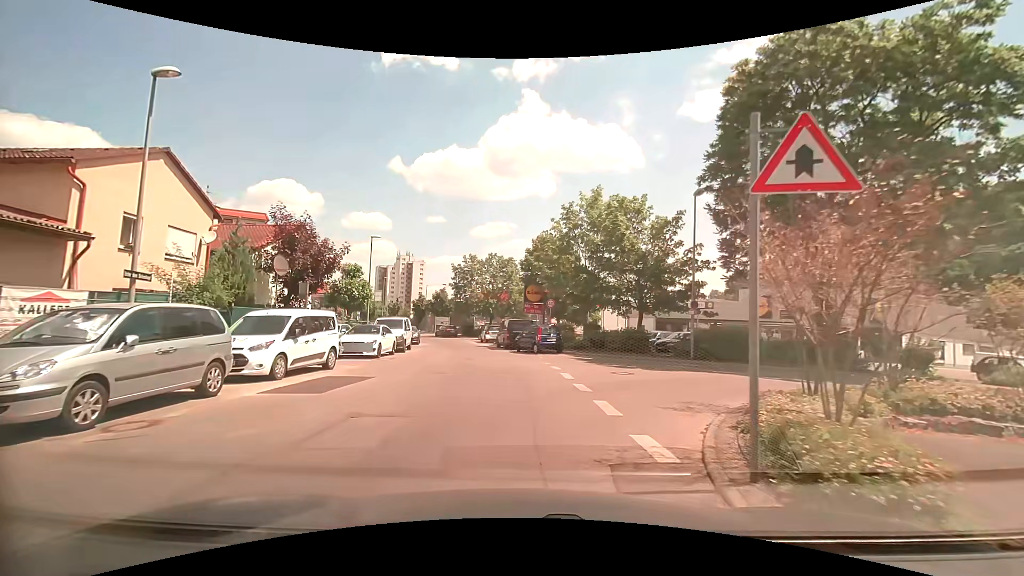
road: unclassified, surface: asphalt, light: Day
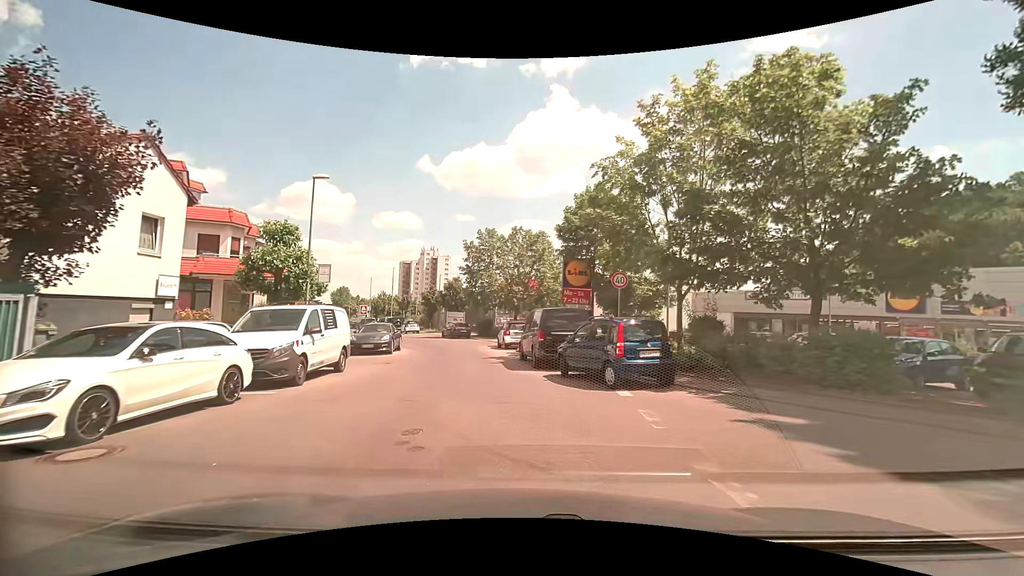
(-0.7, +15.4) m; -4°
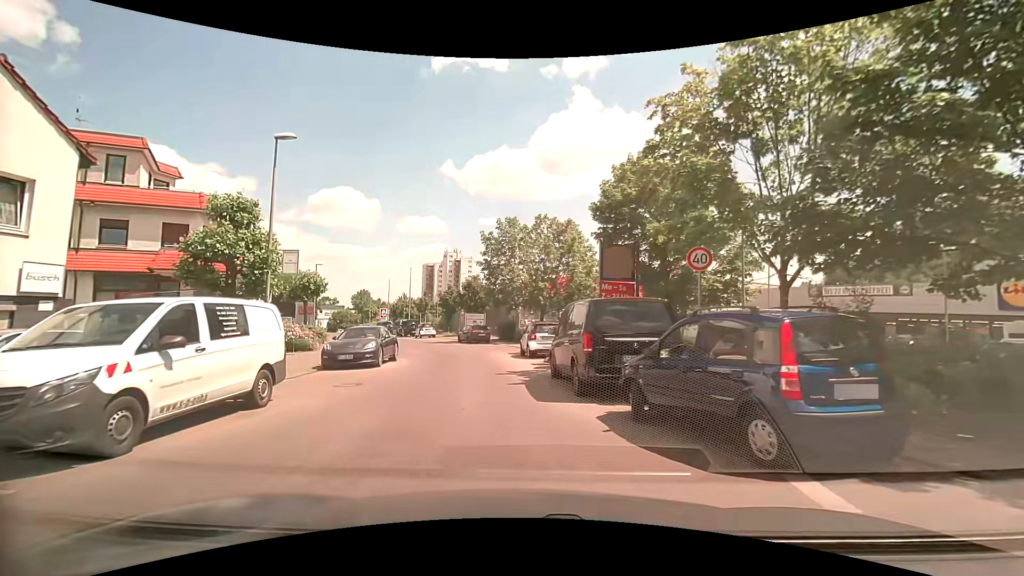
(-0.1, +5.8) m; -3°
(-1, +10) (-2, +20) (-3, +30) (-7, +39) (-11, +48) (-15, +57) (-20, +66) (-24, +75) (-28, +84) (-32, +93) m
